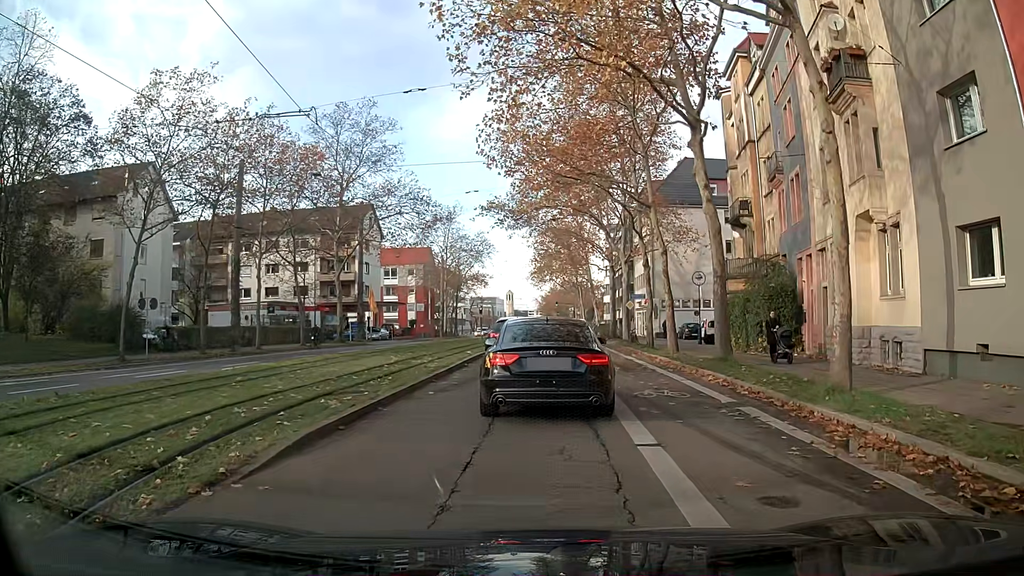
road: secondary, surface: asphalt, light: Day
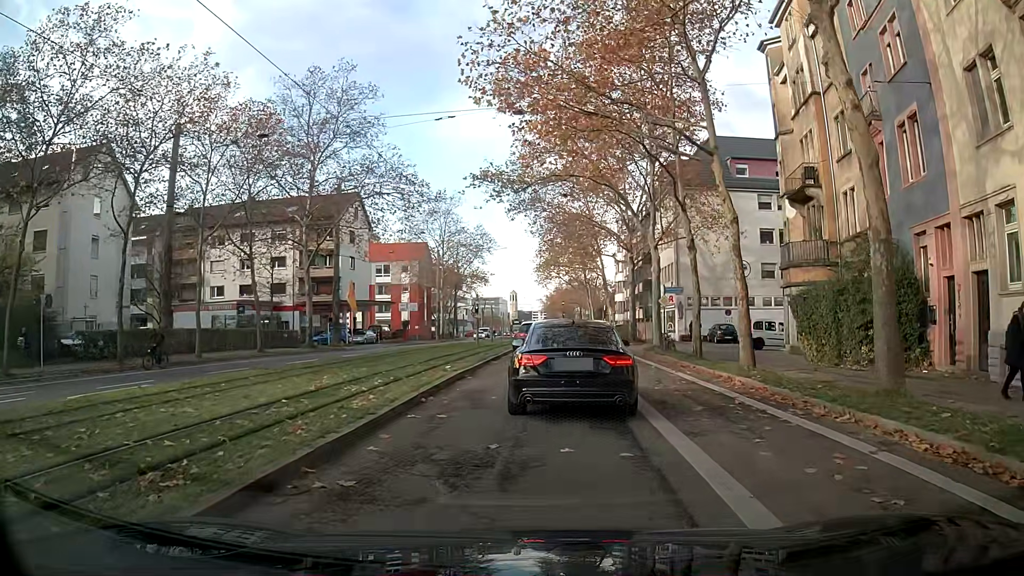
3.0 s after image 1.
(0.0, +9.1) m; 0°
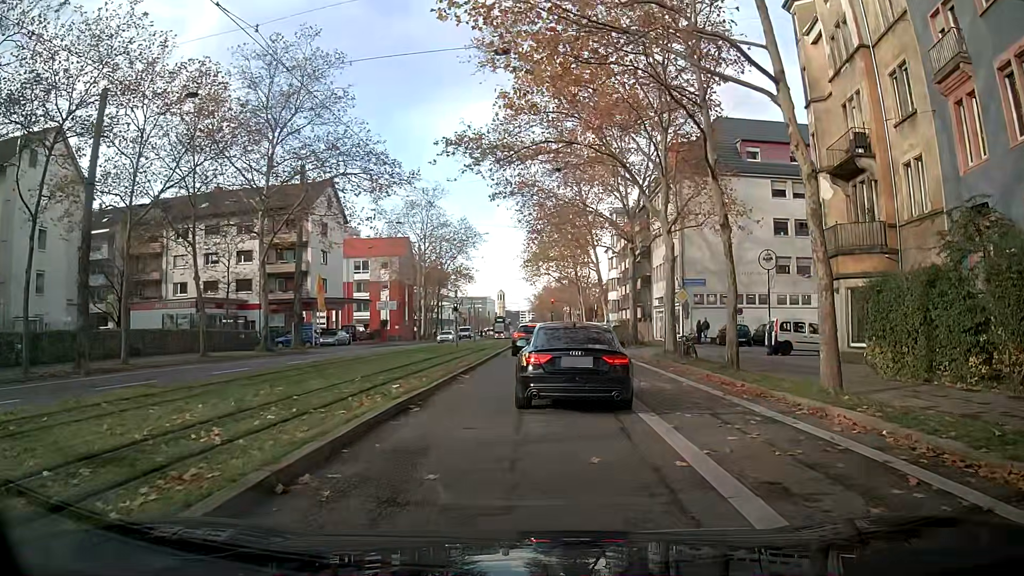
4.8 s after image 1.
(+0.2, +6.2) m; +2°
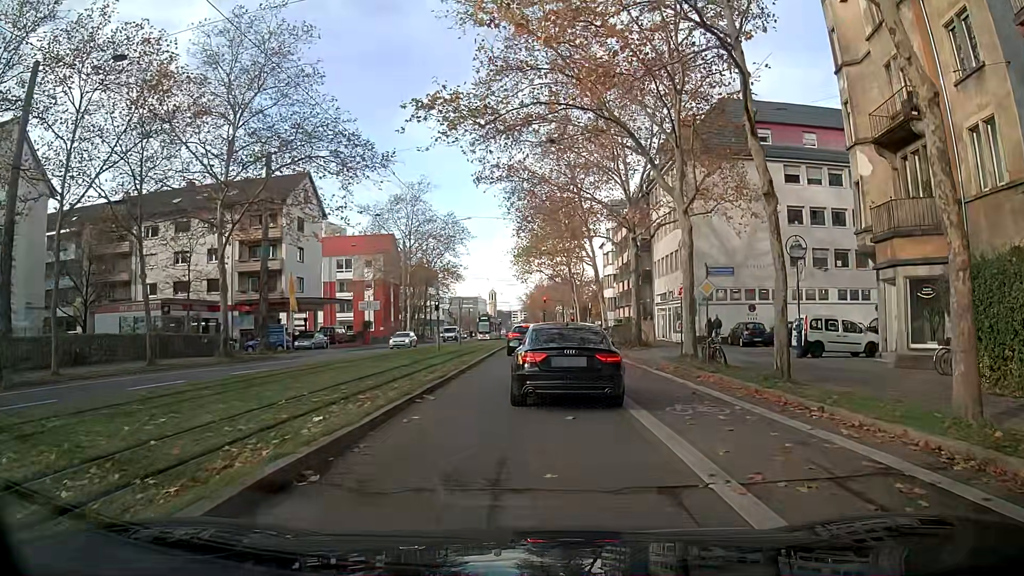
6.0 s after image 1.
(0.0, +4.8) m; 0°
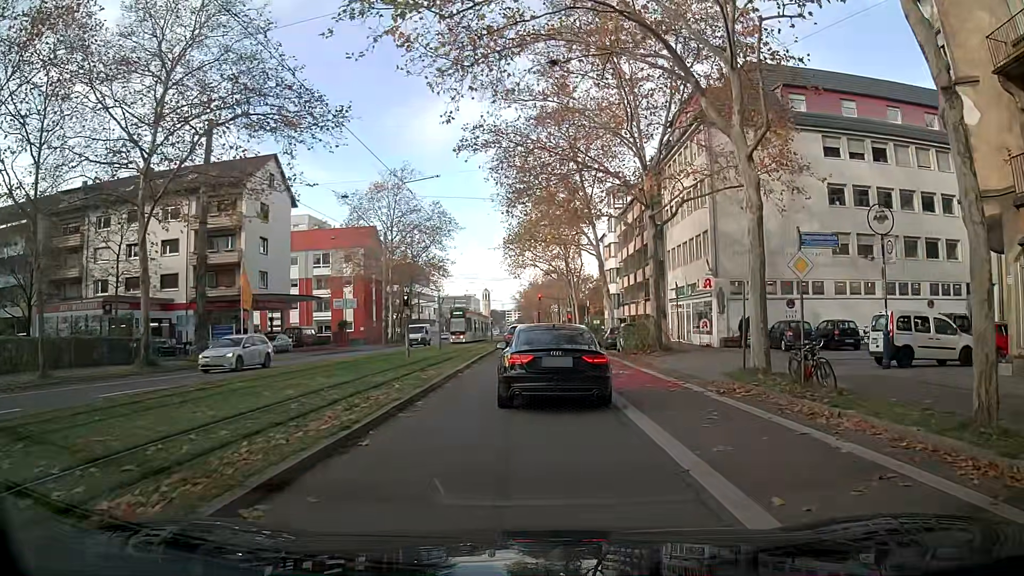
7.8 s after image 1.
(0.0, +7.9) m; 0°
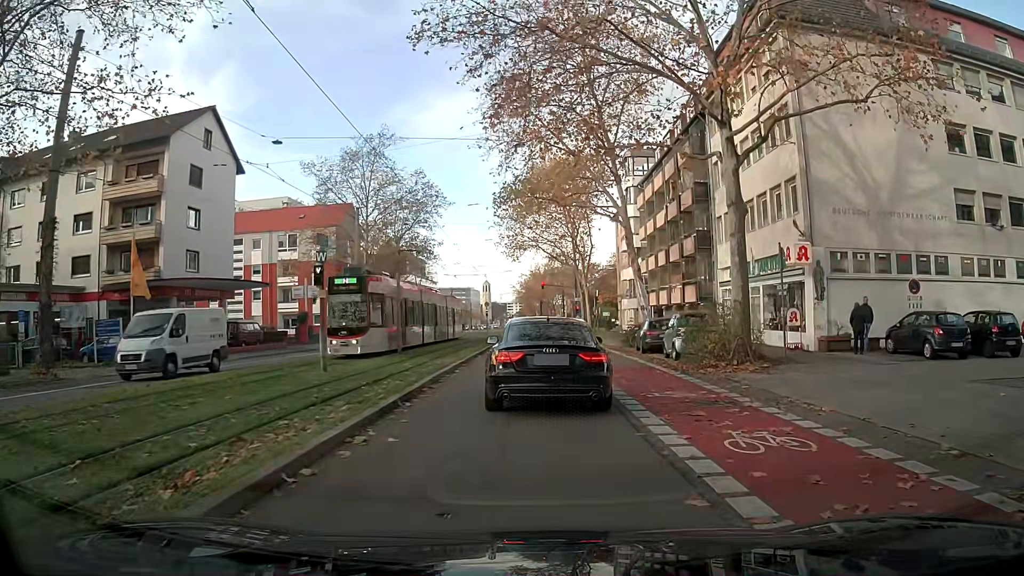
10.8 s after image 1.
(0.0, +12.8) m; +1°
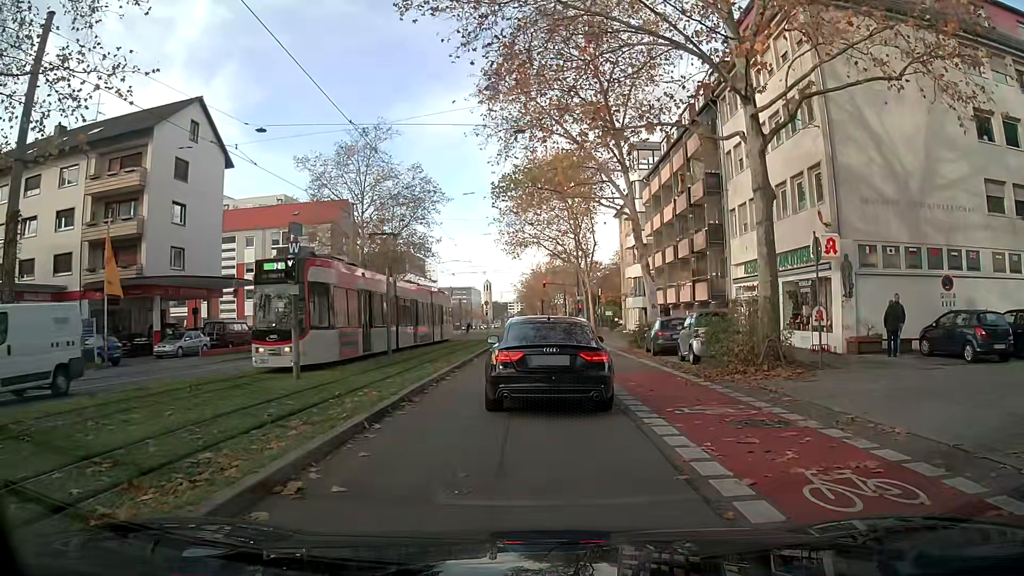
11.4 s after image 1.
(0.0, +2.2) m; 0°
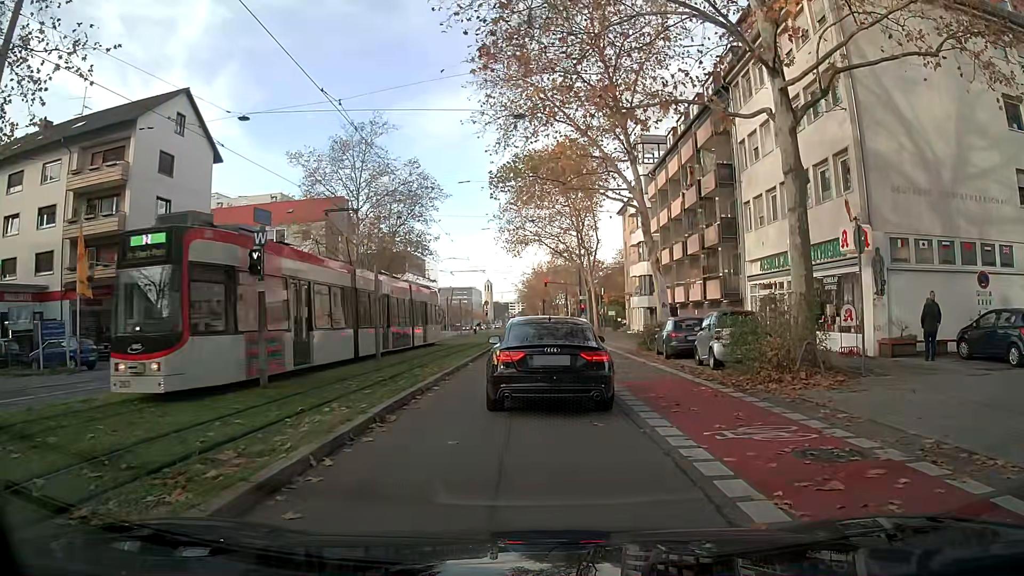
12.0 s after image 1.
(0.0, +2.1) m; -1°
